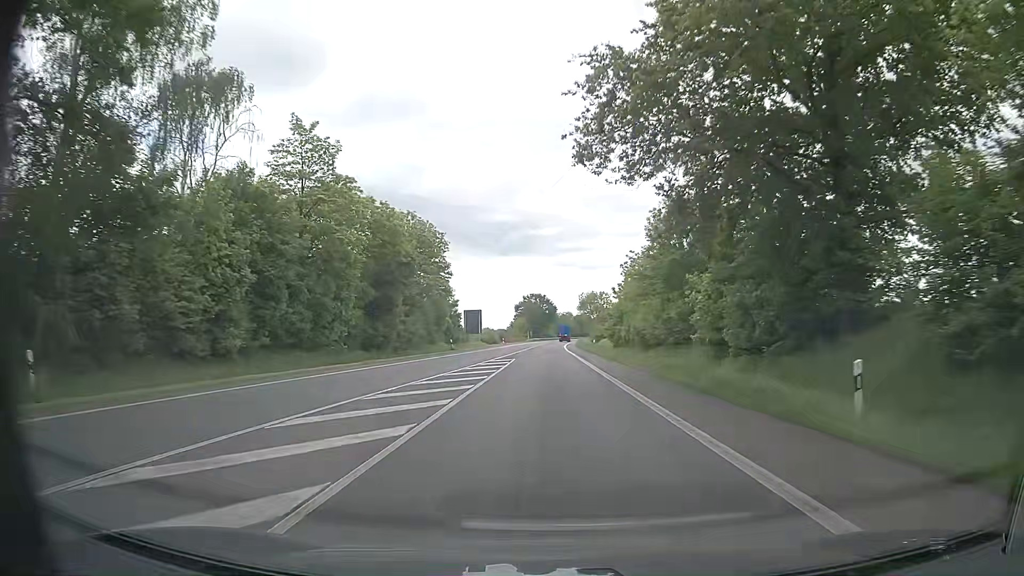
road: primary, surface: asphalt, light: Day
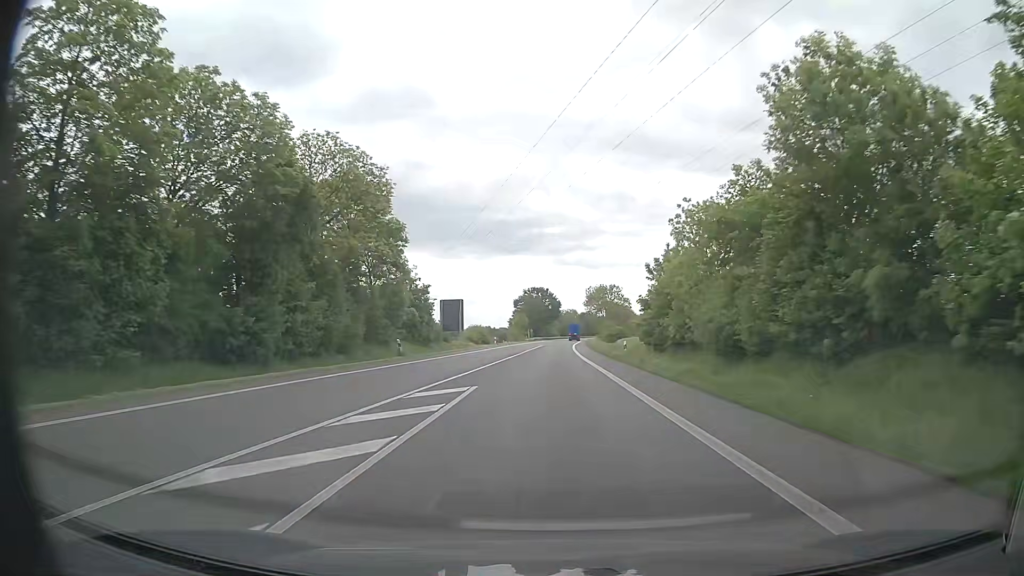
(-0.1, +22.5) m; 0°
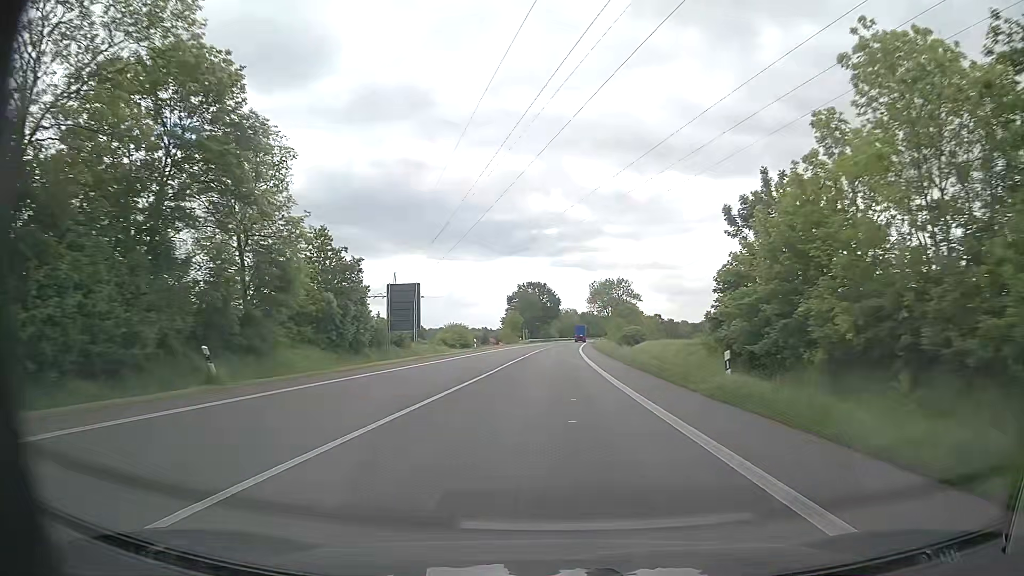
(+0.1, +22.5) m; 0°
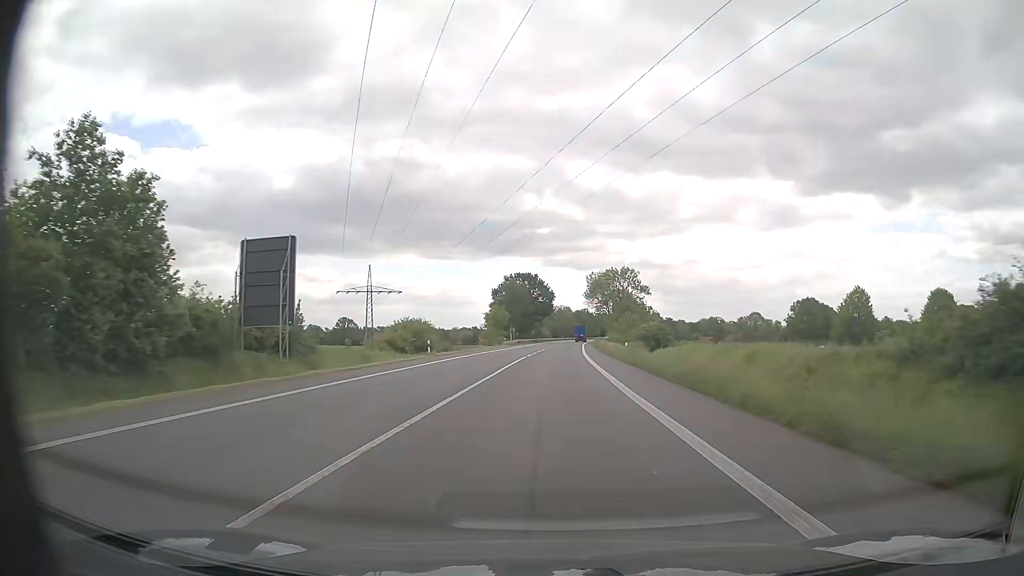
(+0.4, +22.5) m; +1°
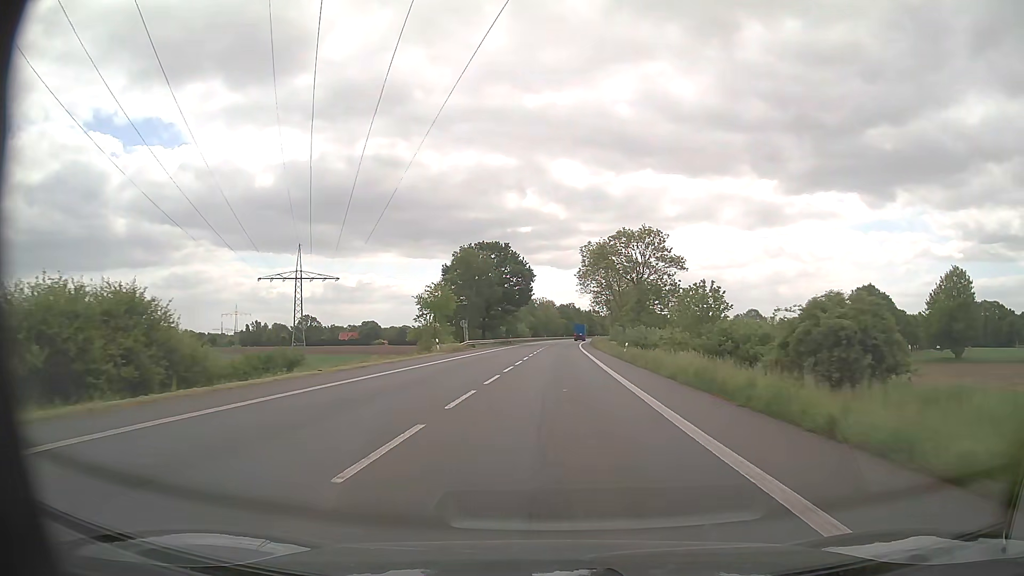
(+0.6, +45.1) m; +2°
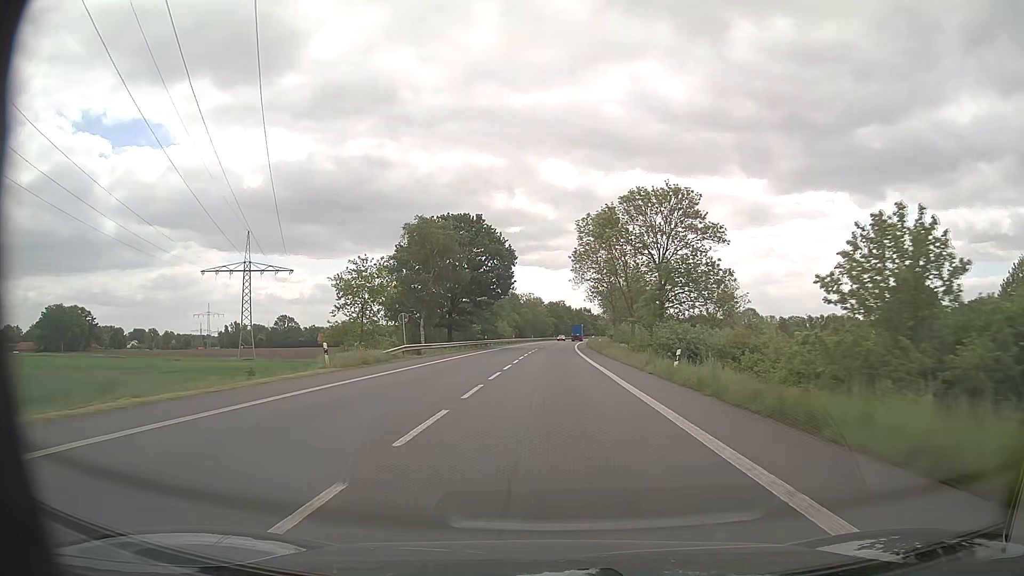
(+0.2, +22.5) m; +1°
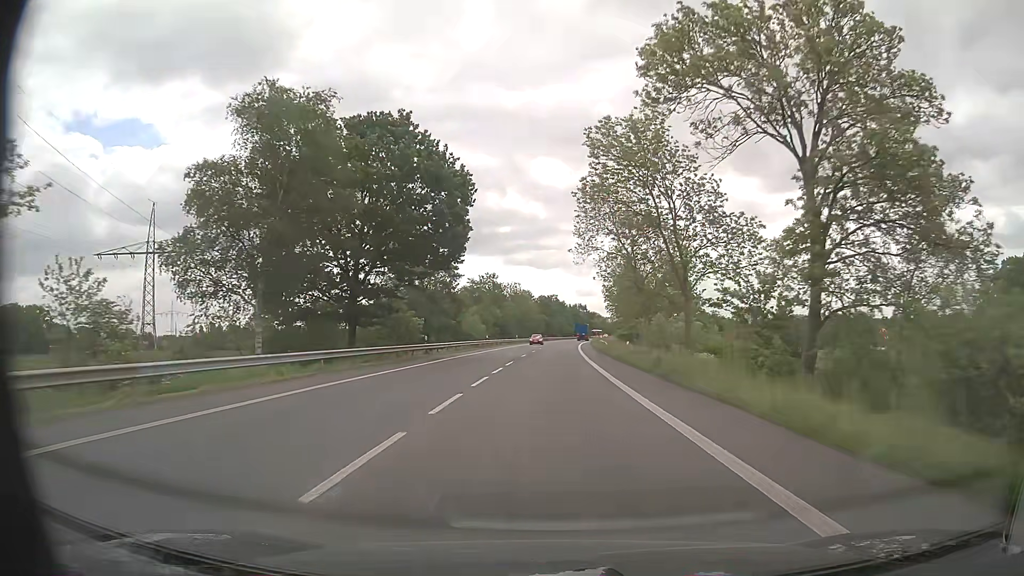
(+0.2, +33.8) m; +1°
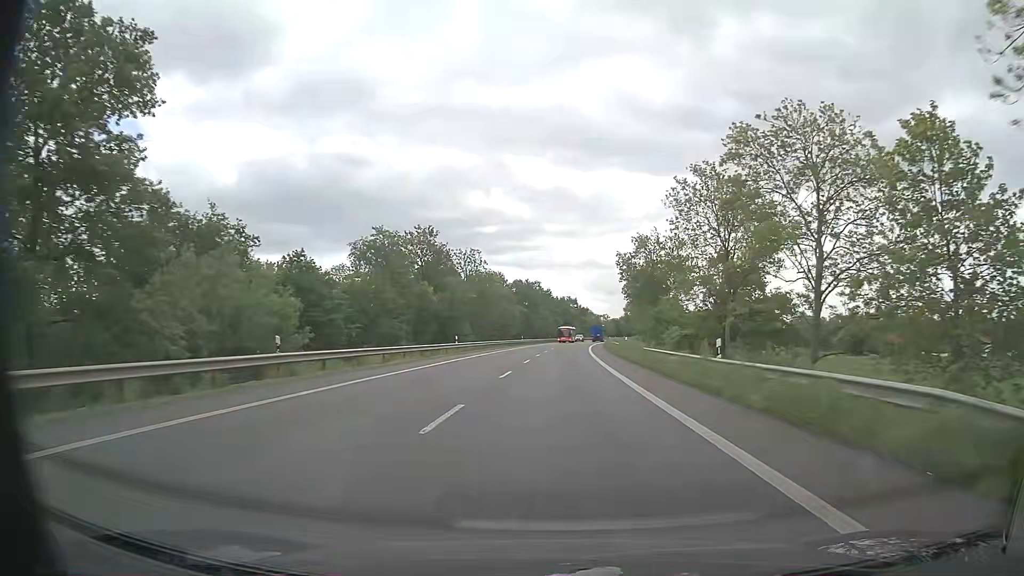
(+0.6, +57.2) m; +1°
(0, +10) (0, +20) (+1, +30) (+1, +40) (+1, +50) (+2, +60) (+2, +70) (+3, +80) (+4, +90) (+5, +100) m
